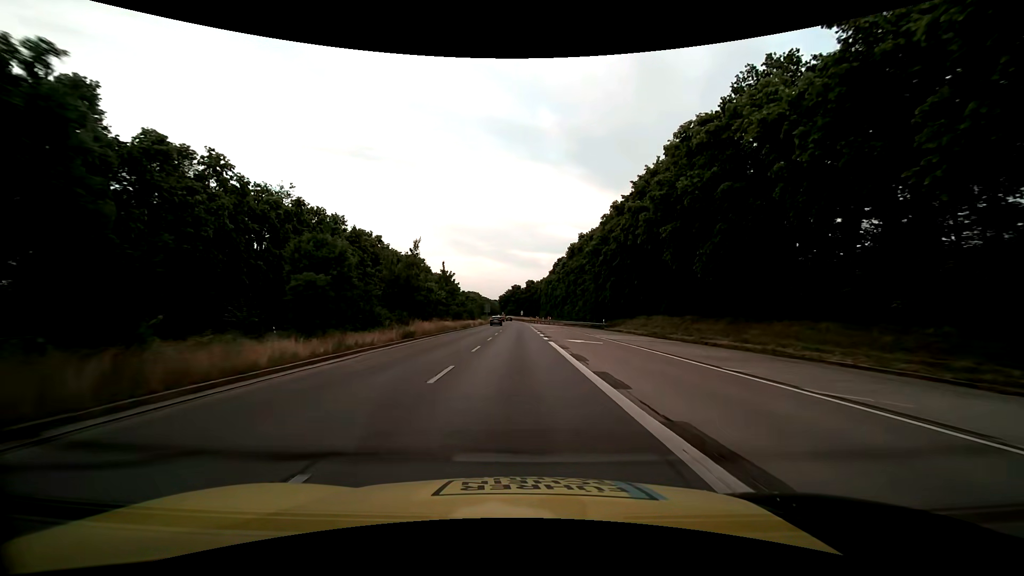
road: trunk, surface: asphalt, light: Day
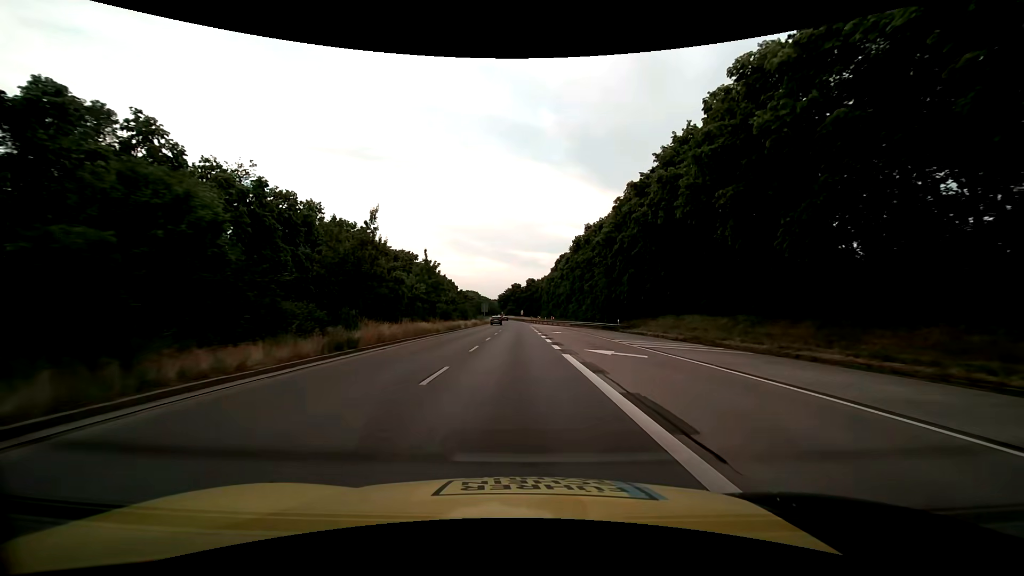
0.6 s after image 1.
(0.0, +9.8) m; 0°
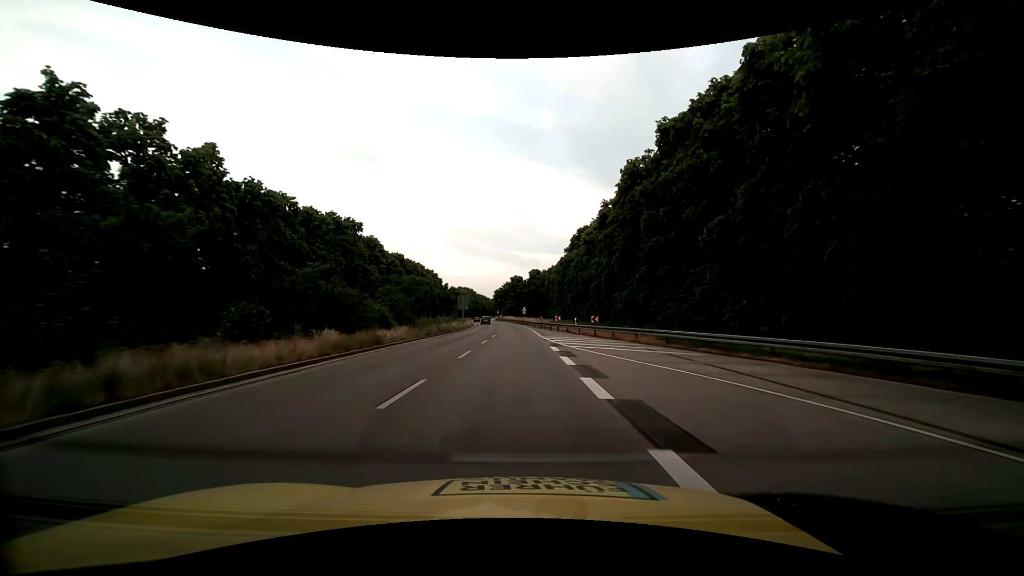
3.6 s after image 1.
(-0.3, +48.8) m; 0°
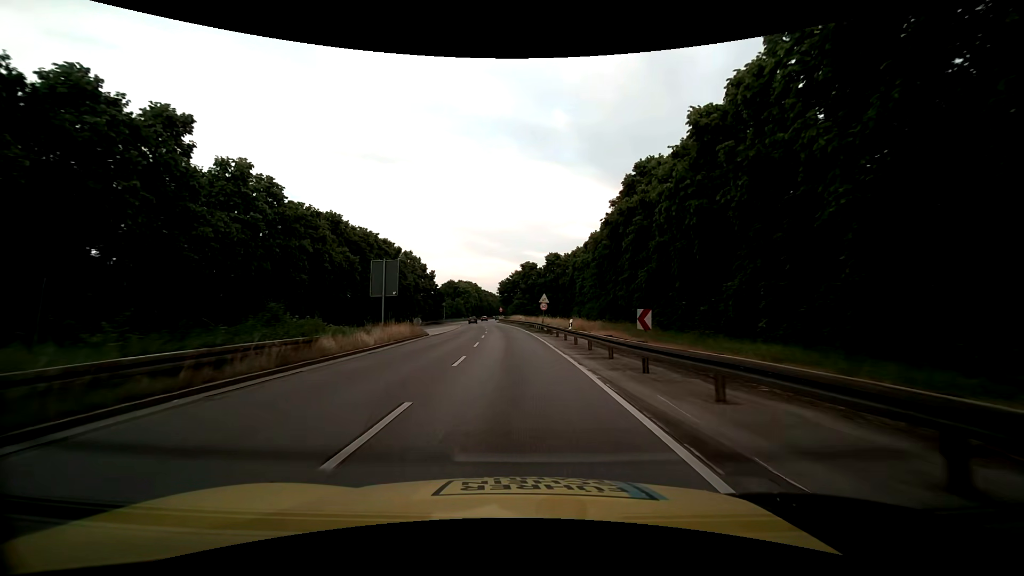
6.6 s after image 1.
(-0.6, +48.8) m; -2°
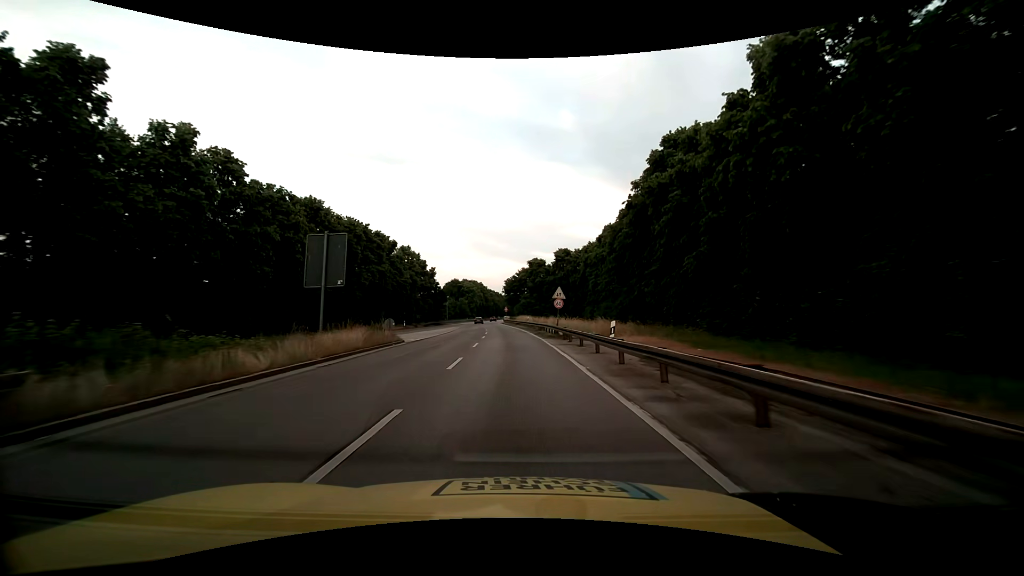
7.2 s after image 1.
(0.0, +9.8) m; 0°
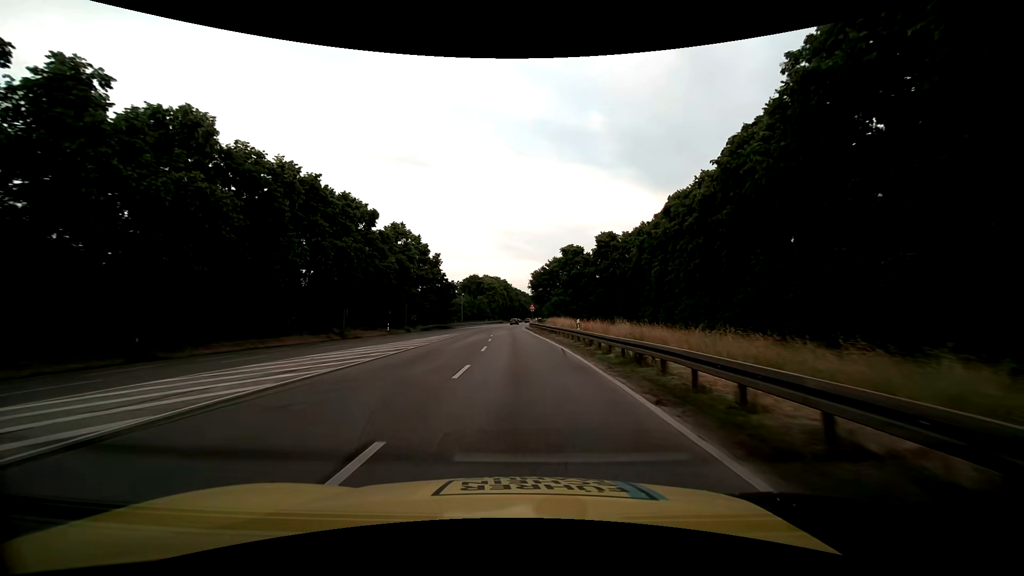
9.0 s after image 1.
(-0.9, +29.2) m; -4°
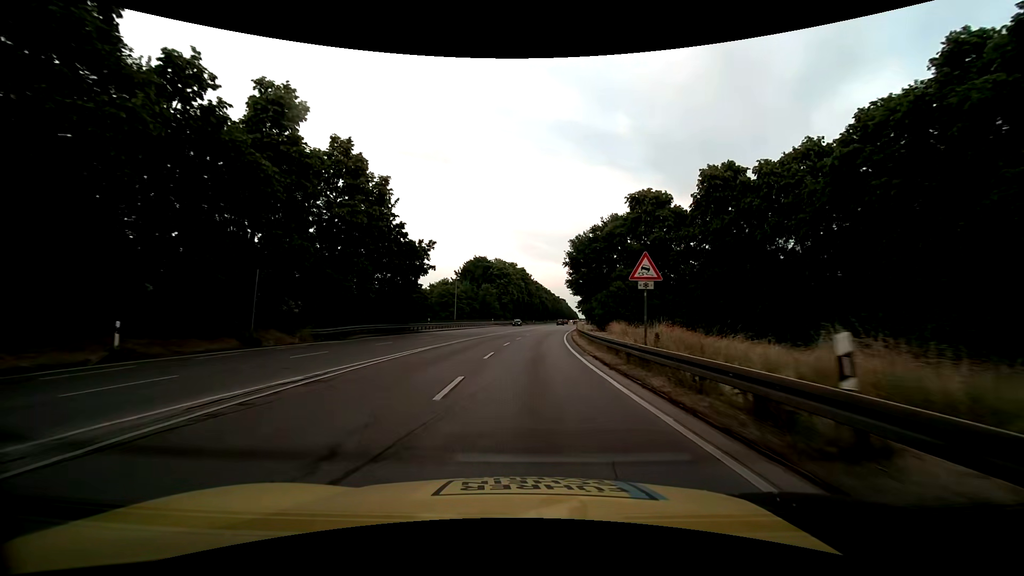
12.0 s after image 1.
(-1.3, +48.6) m; -2°
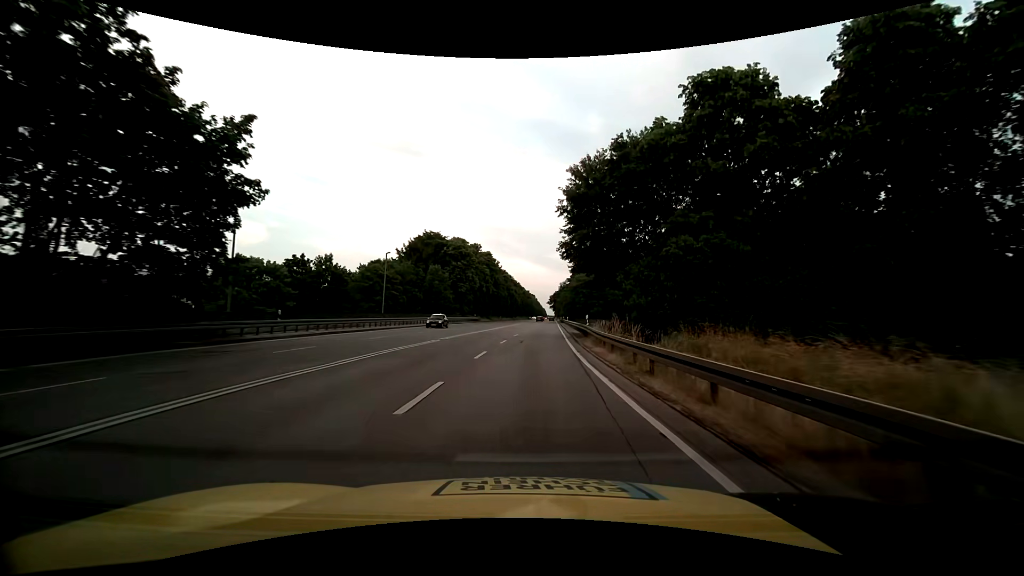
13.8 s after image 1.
(+0.8, +29.2) m; +4°
(0, +10) (0, +20) (+1, +30) (+1, +40) (+2, +50) (+3, +60) (+3, +70) (+4, +80) (+5, +90) (+6, +100) m
